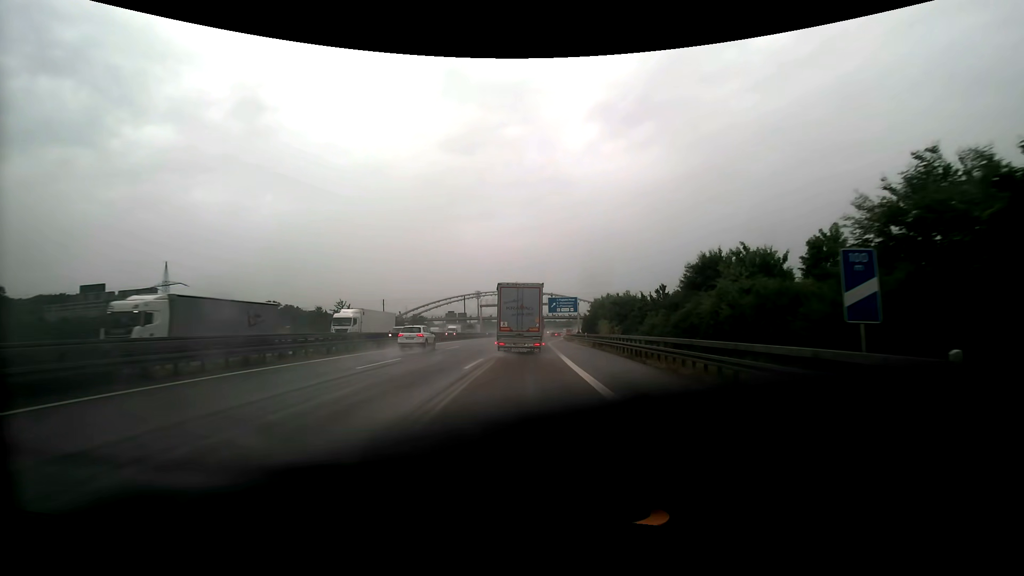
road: motorway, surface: asphalt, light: Day
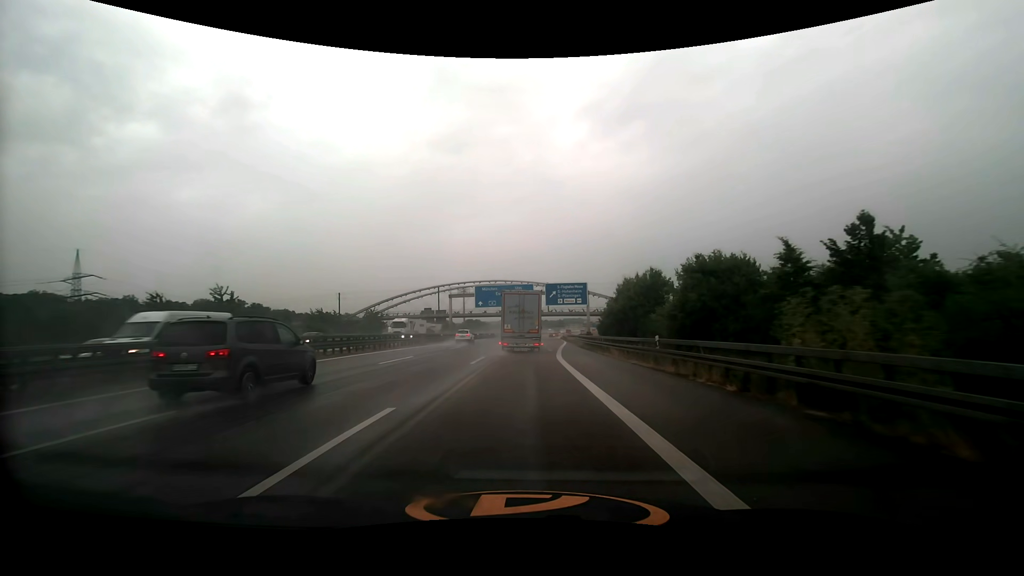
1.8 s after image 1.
(+0.3, +32.8) m; +1°
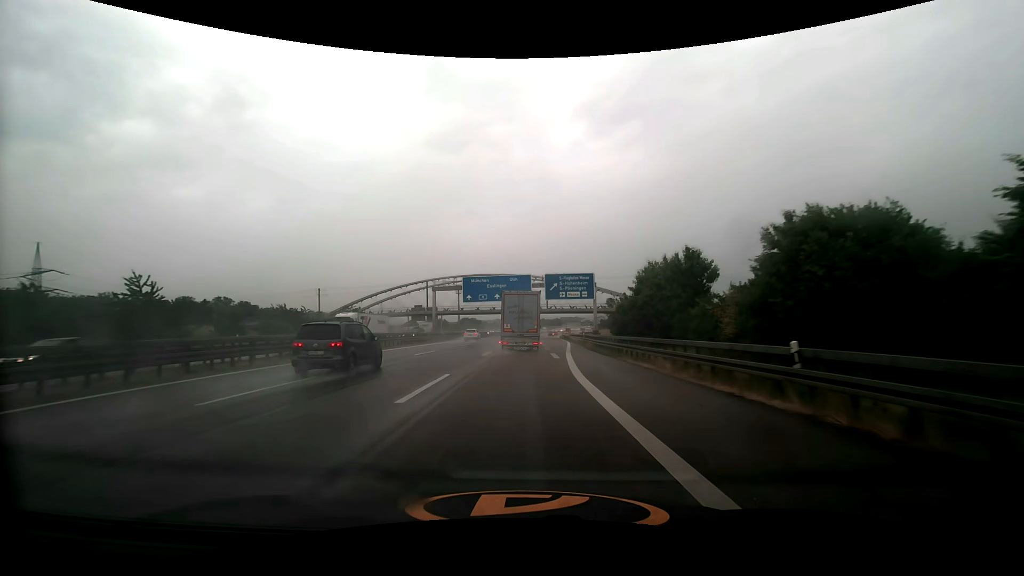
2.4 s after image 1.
(0.0, +11.4) m; 0°
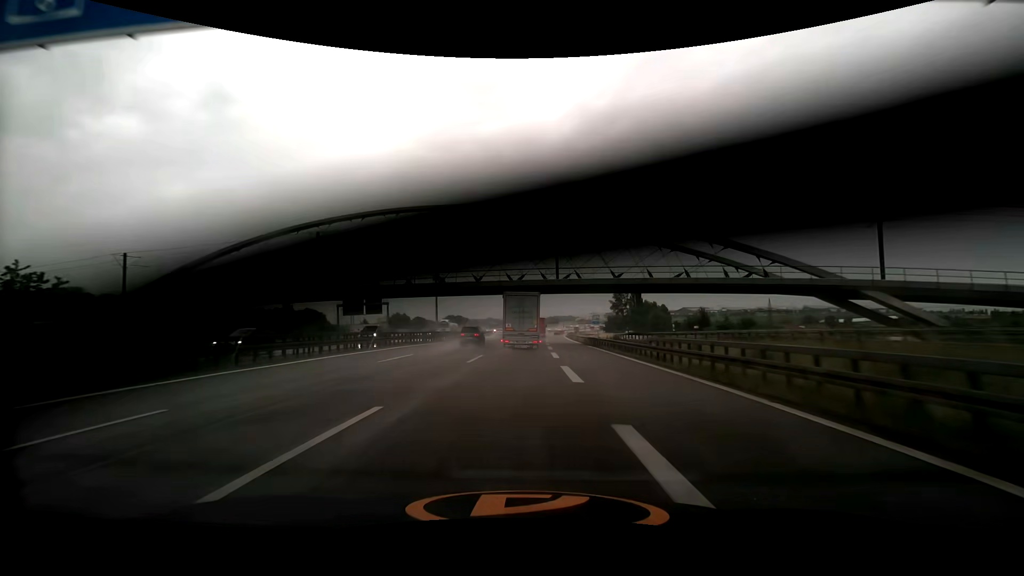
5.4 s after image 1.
(+0.6, +61.0) m; +1°
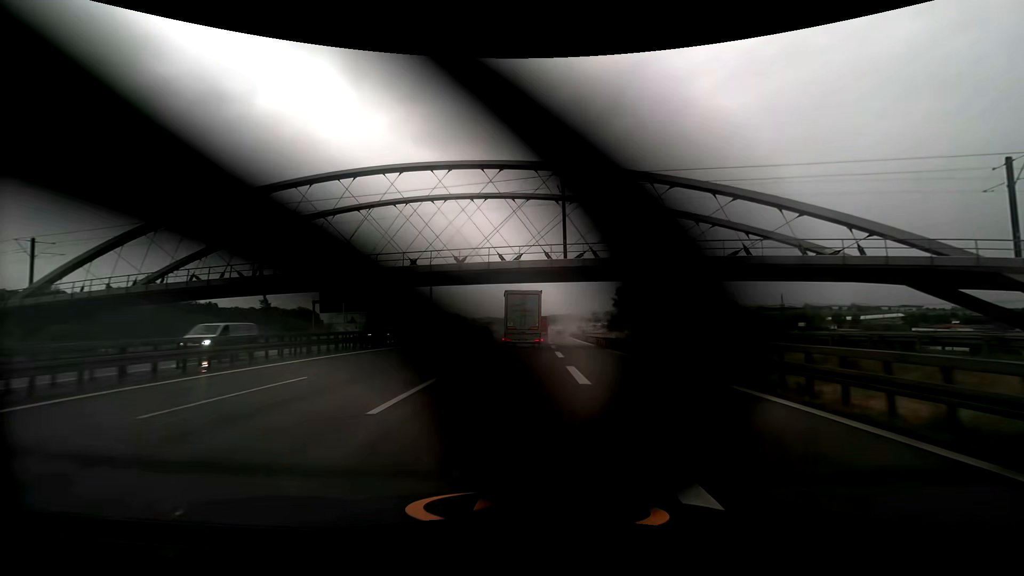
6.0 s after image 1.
(0.0, +12.8) m; 0°
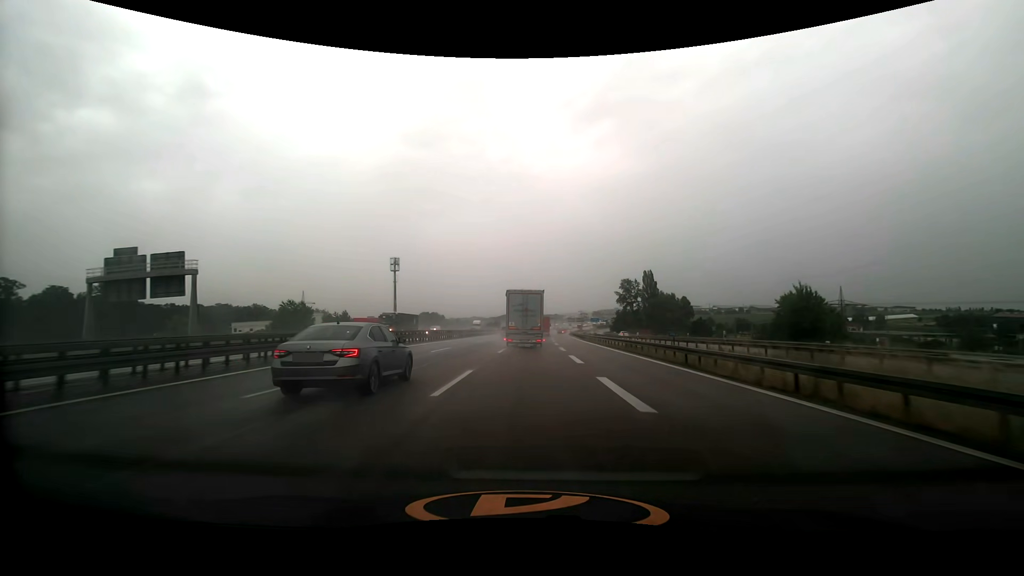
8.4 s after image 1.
(+0.2, +52.1) m; +1°
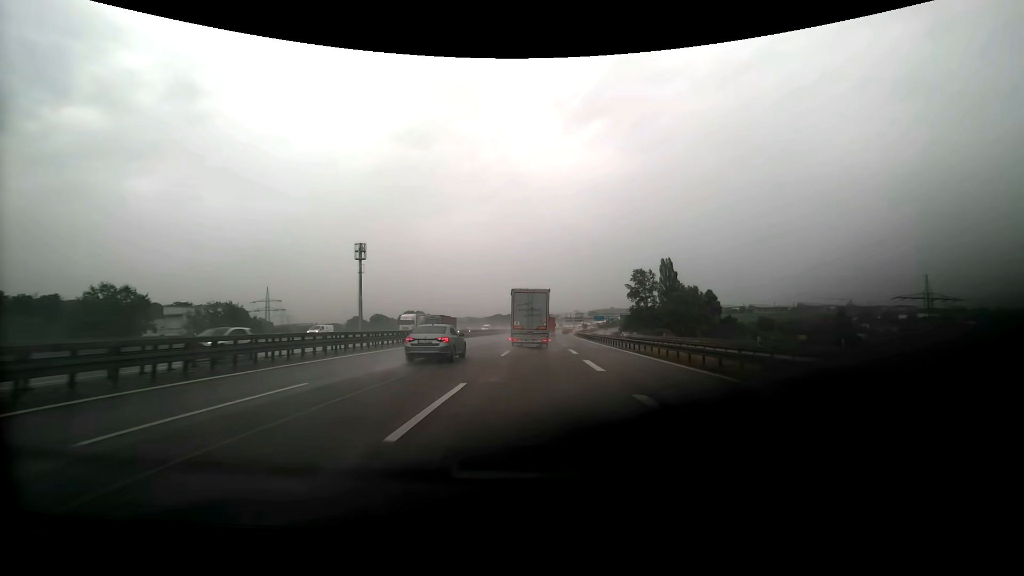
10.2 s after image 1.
(+0.6, +40.1) m; +1°
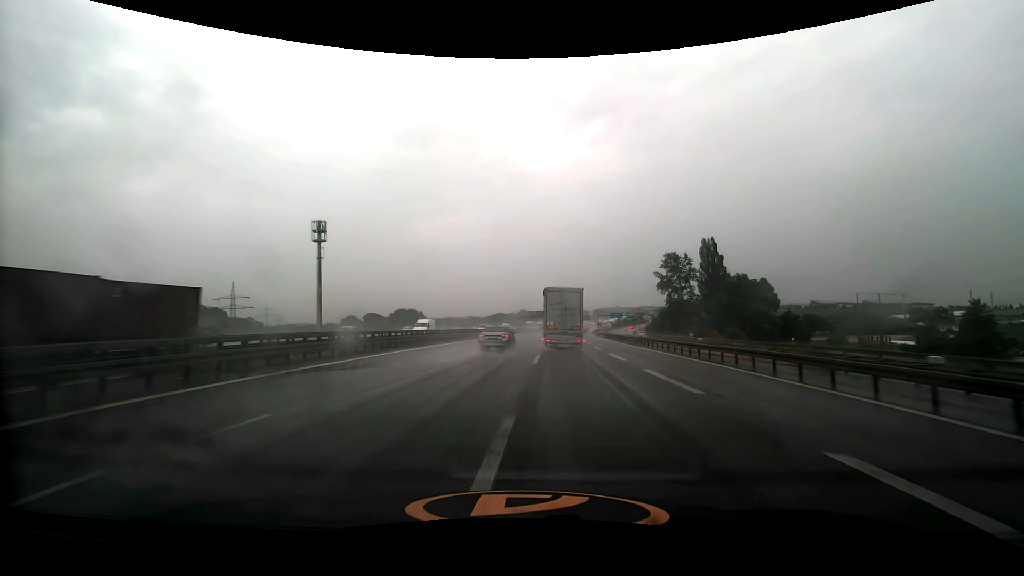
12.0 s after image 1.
(-0.2, +41.0) m; 0°
(0, +10) (0, +20) (0, +30) (+1, +40) (+1, +50) (+1, +60) (+2, +70) (+3, +80) (+3, +90) (+4, +100) m
